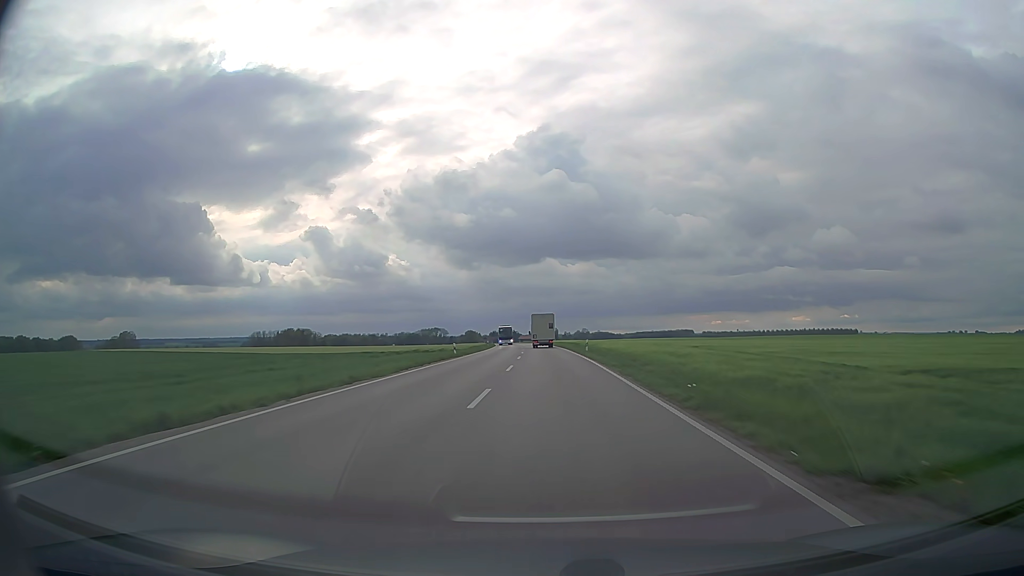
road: secondary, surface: asphalt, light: Day
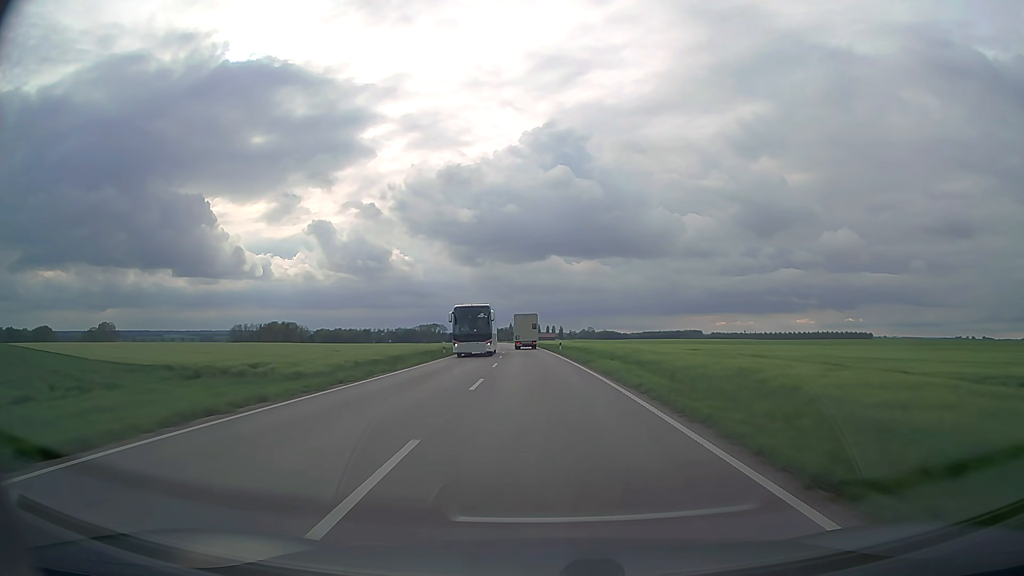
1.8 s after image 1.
(0.0, +43.9) m; 0°
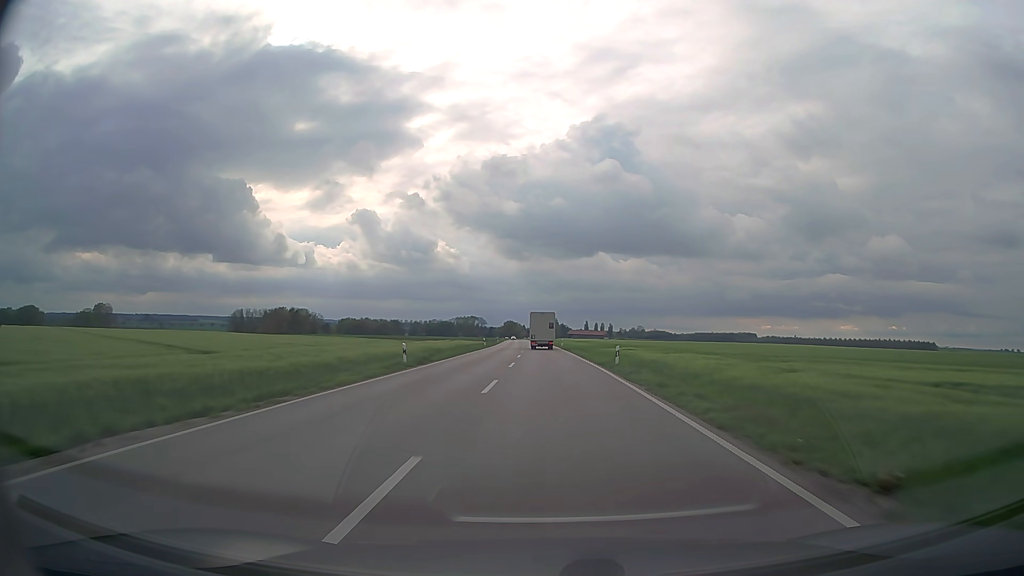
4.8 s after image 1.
(-2.8, +73.5) m; -4°
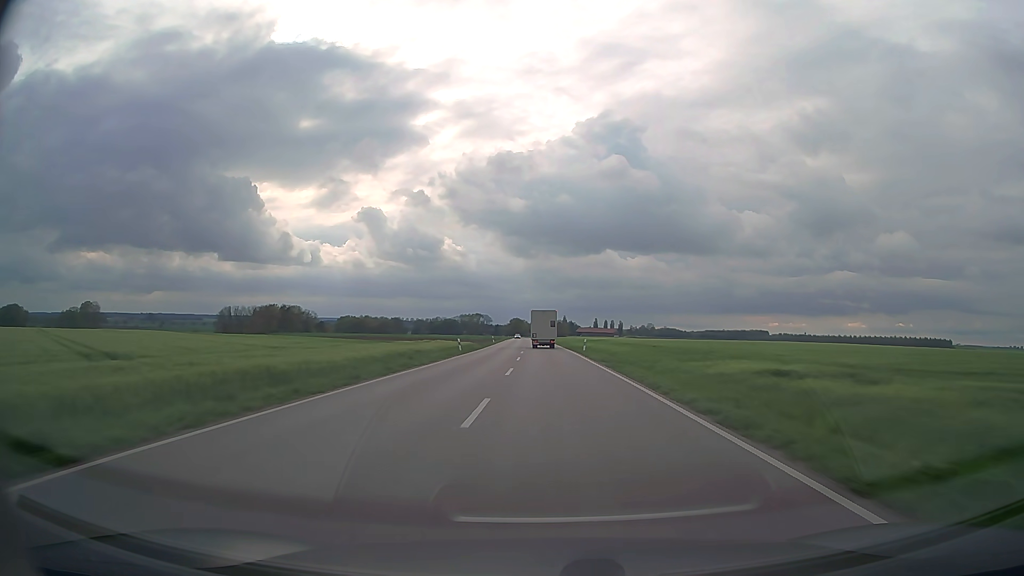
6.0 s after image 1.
(-0.2, +29.6) m; -1°
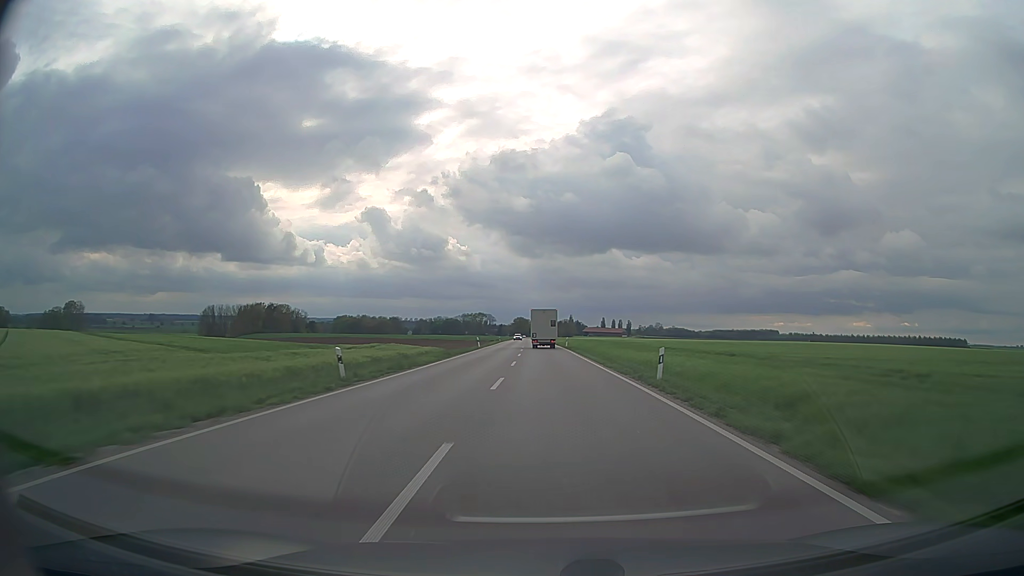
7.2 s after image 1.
(-0.1, +29.8) m; -1°
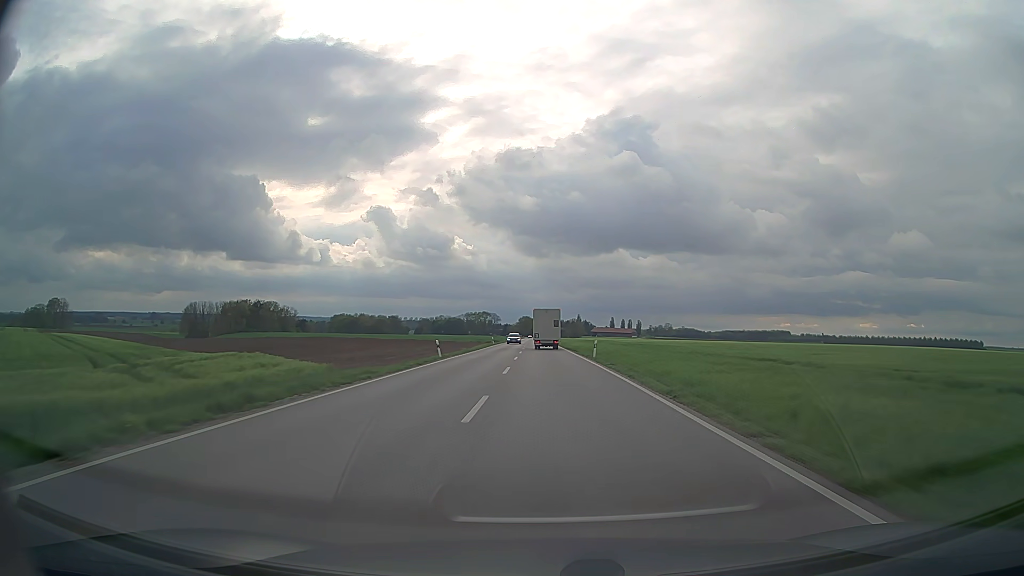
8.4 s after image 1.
(-0.1, +29.9) m; 0°
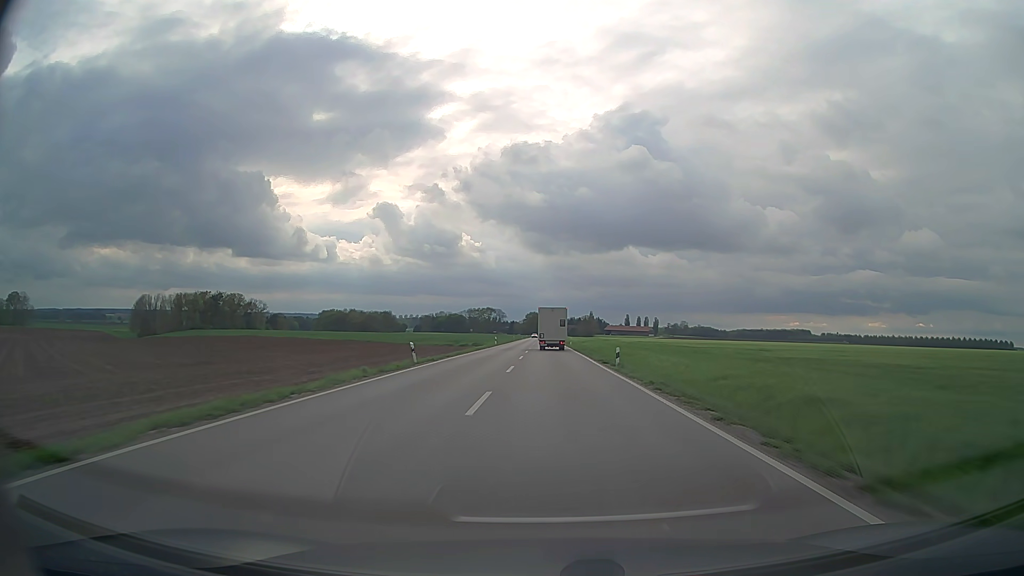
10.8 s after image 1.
(-0.6, +59.3) m; -1°
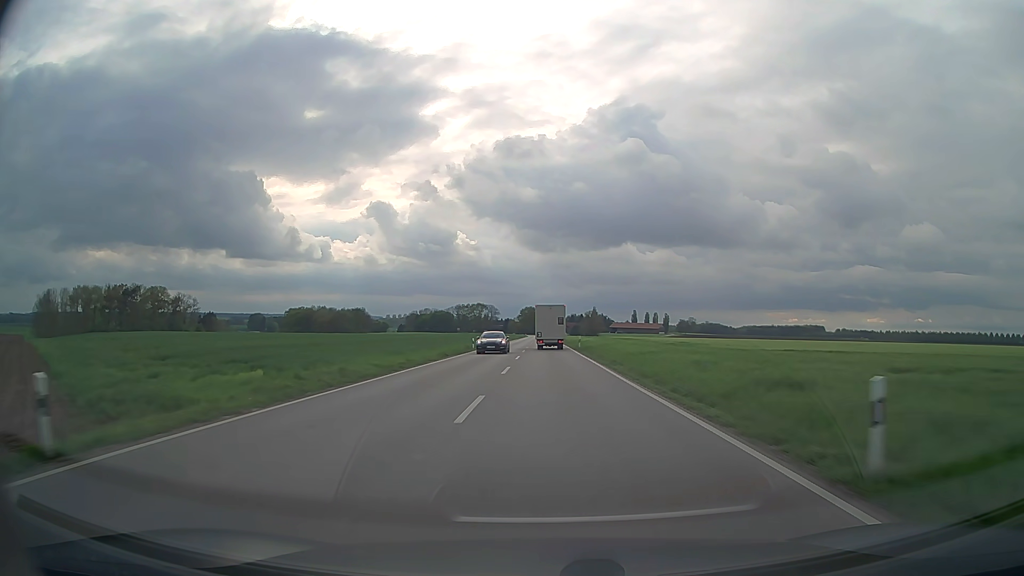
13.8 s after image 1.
(+0.1, +73.0) m; 0°
(0, +10) (0, +20) (0, +30) (0, +40) (0, +50) (0, +60) (0, +70) (0, +80) (0, +90) (0, +100) m
